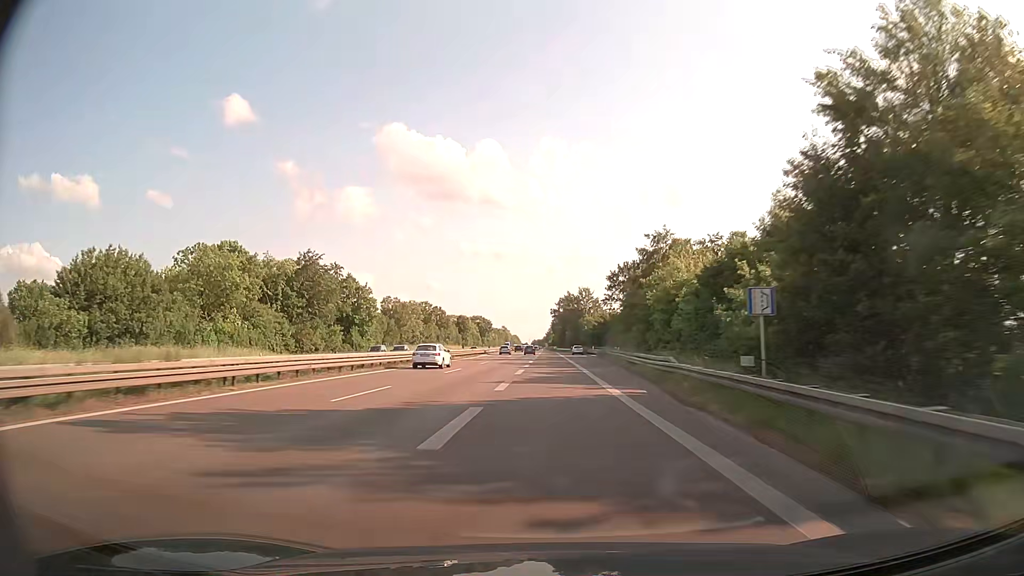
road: trunk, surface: asphalt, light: Day
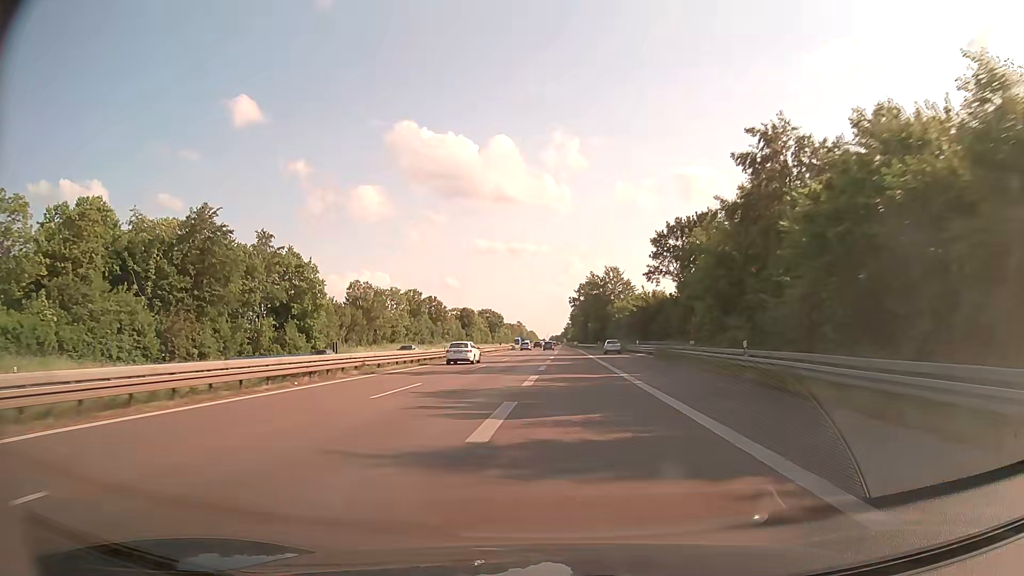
(0.0, +35.5) m; -1°
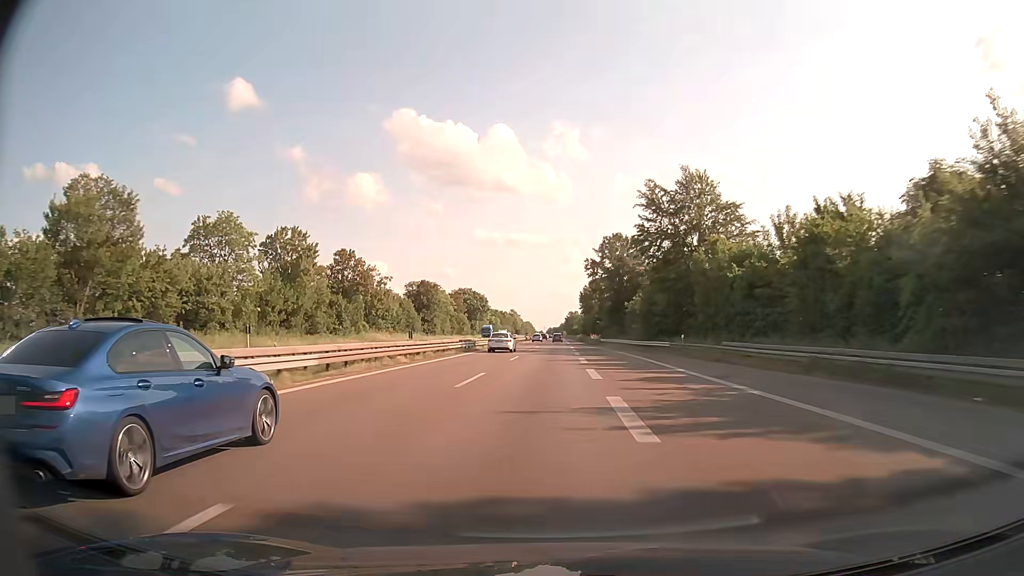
(-0.7, +71.8) m; 0°
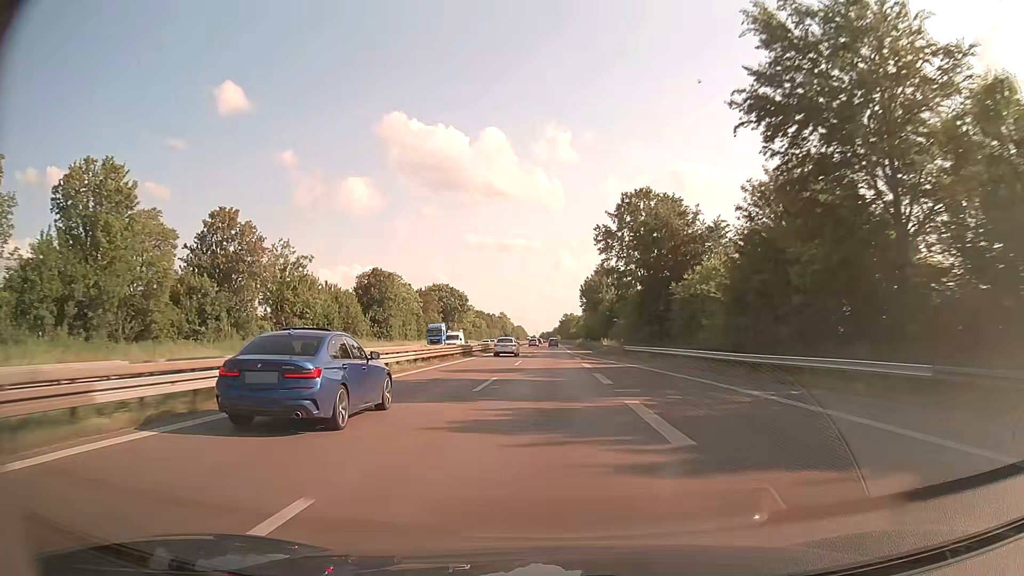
(+0.3, +35.3) m; +1°
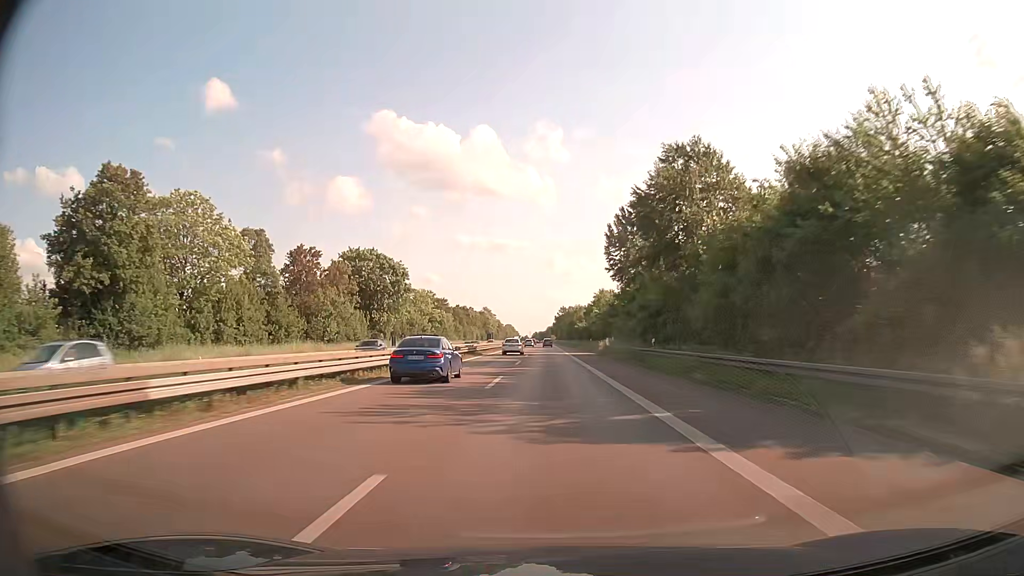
(+0.5, +70.9) m; +1°
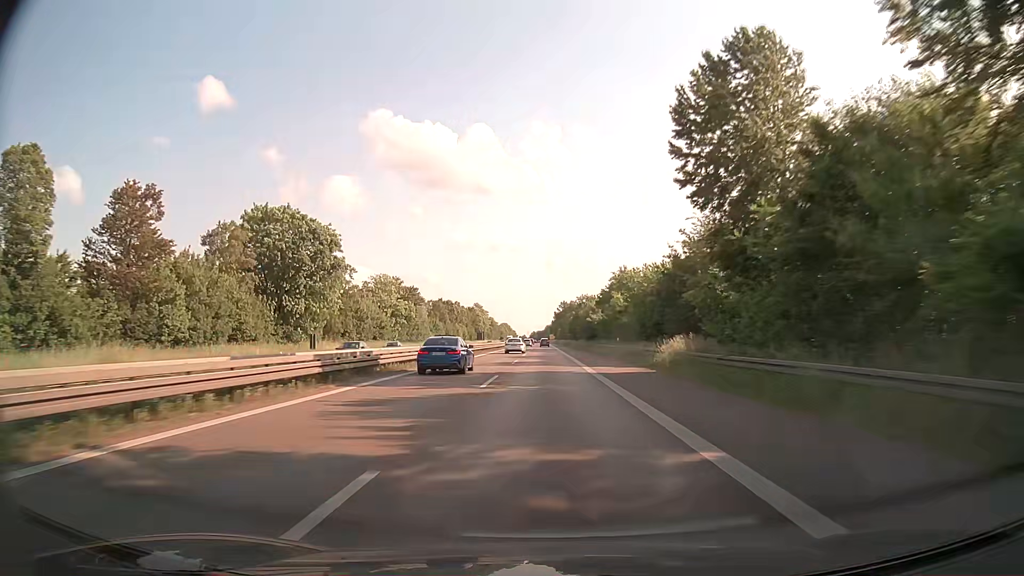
(+0.1, +35.7) m; 0°
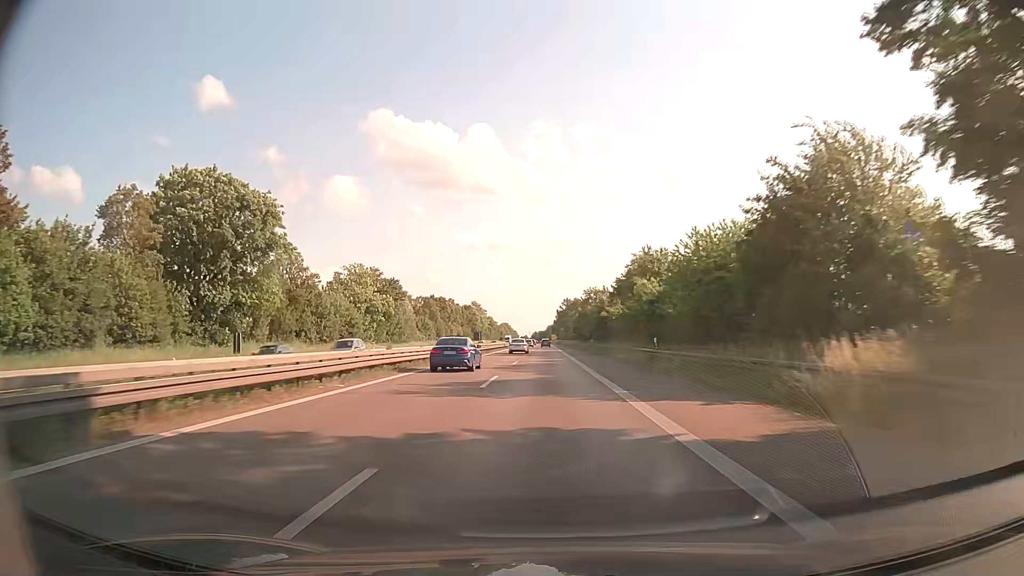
(0.0, +17.9) m; 0°
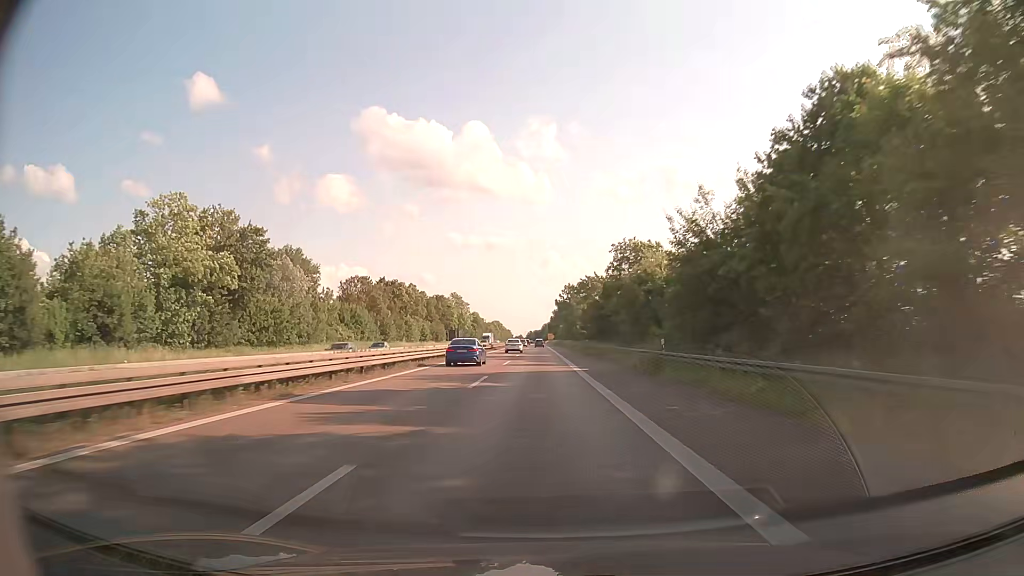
(+0.2, +53.9) m; +1°
(0, +10) (0, +20) (0, +30) (0, +40) (0, +50) (-1, +60) (-1, +70) (-1, +80) (-1, +90) (-1, +100) m
